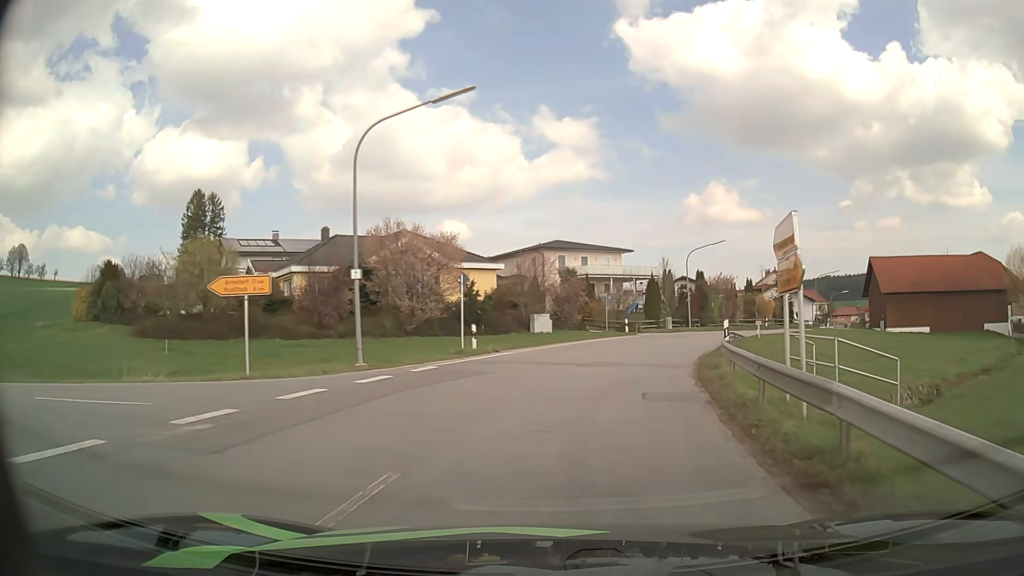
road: secondary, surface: asphalt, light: Day
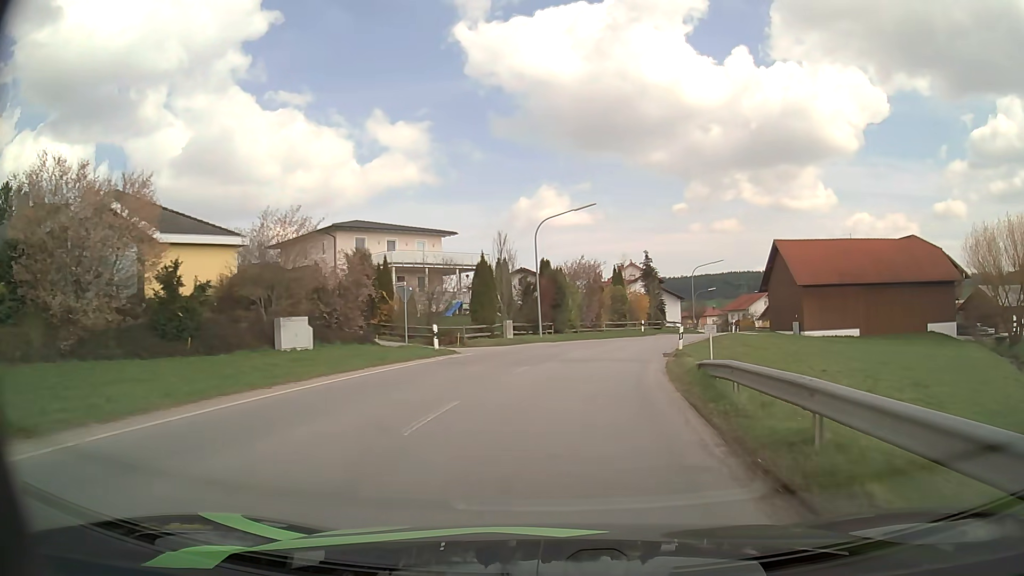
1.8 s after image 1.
(+2.6, +20.2) m; +14°
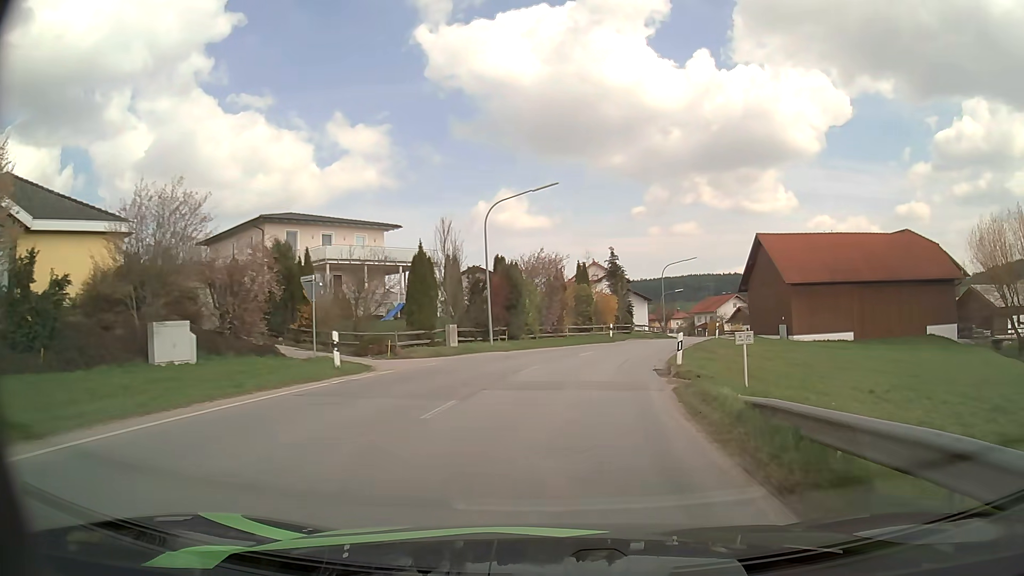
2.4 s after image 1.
(+0.2, +6.8) m; +4°
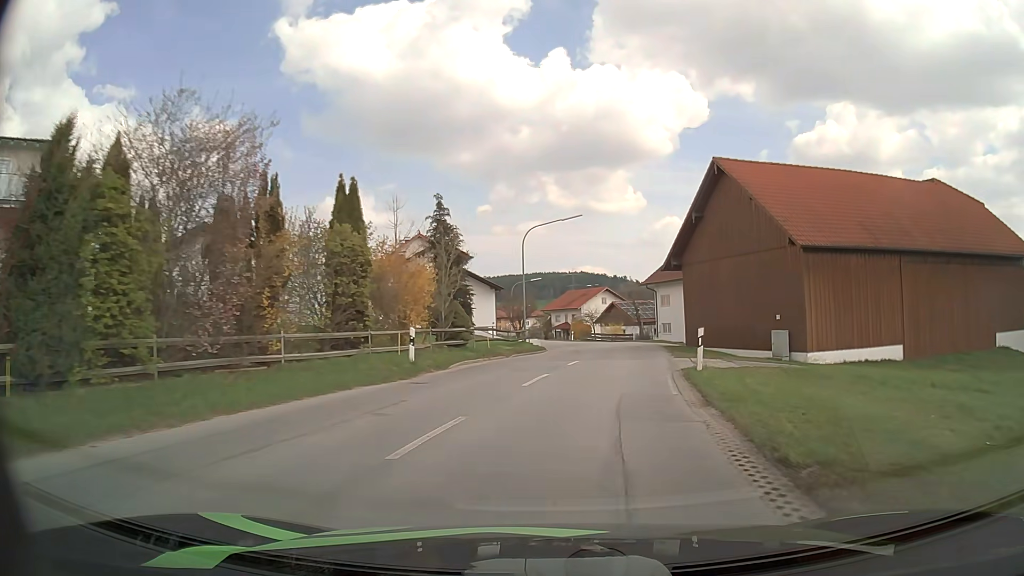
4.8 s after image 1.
(+3.1, +27.7) m; +13°
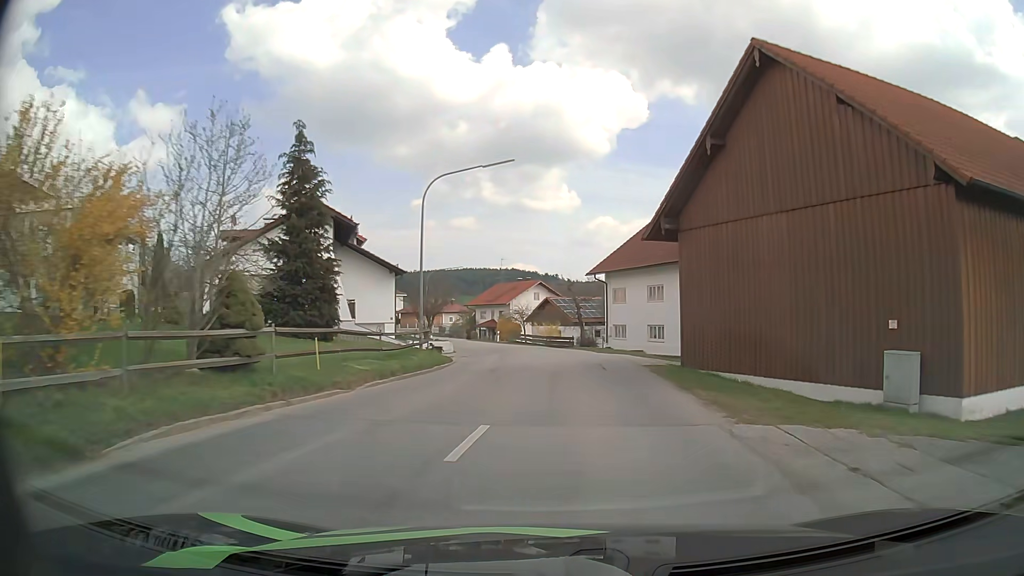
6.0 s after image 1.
(+0.7, +14.0) m; +6°
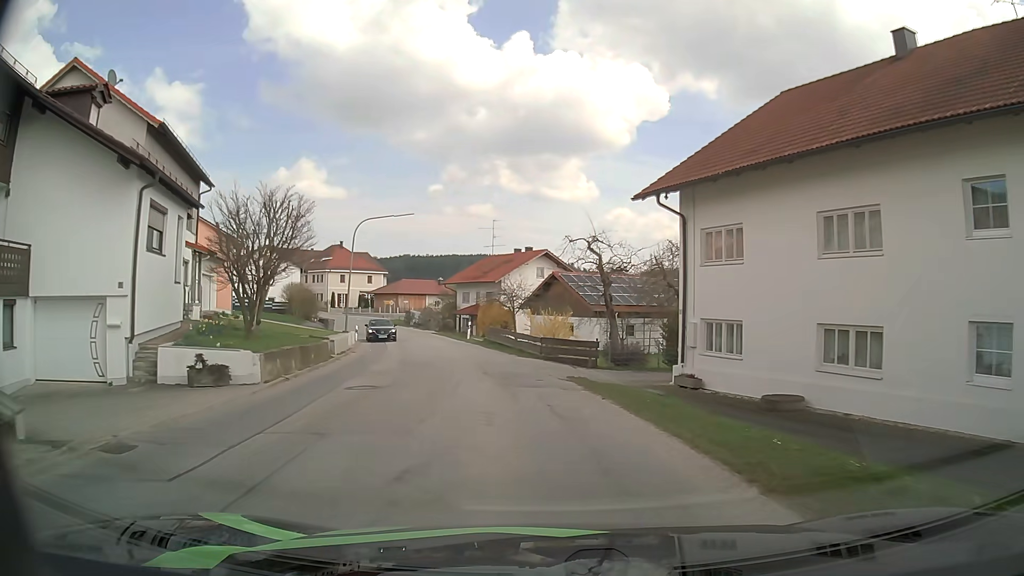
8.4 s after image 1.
(+0.6, +28.1) m; -1°
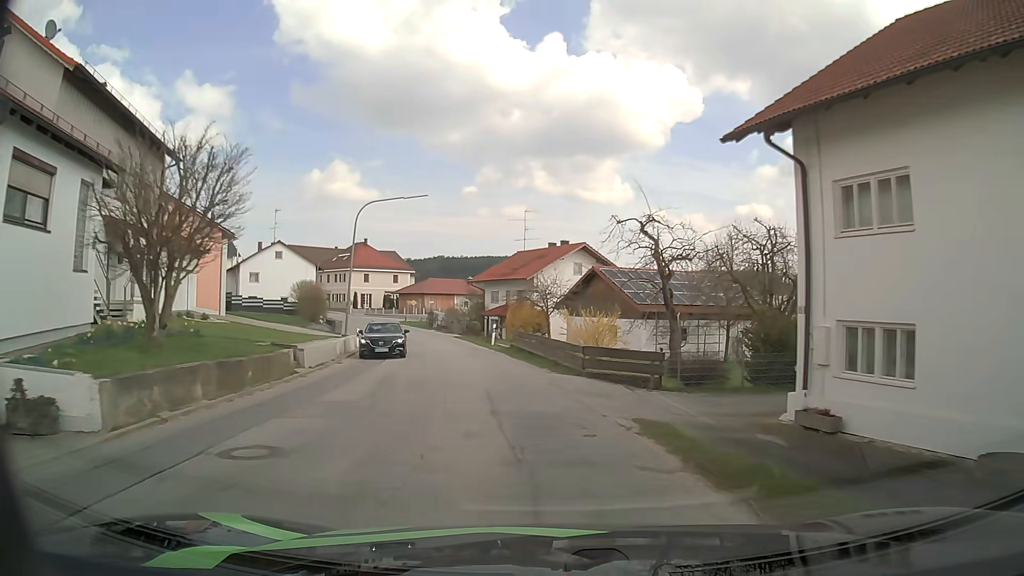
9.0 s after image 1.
(-0.2, +7.1) m; -3°
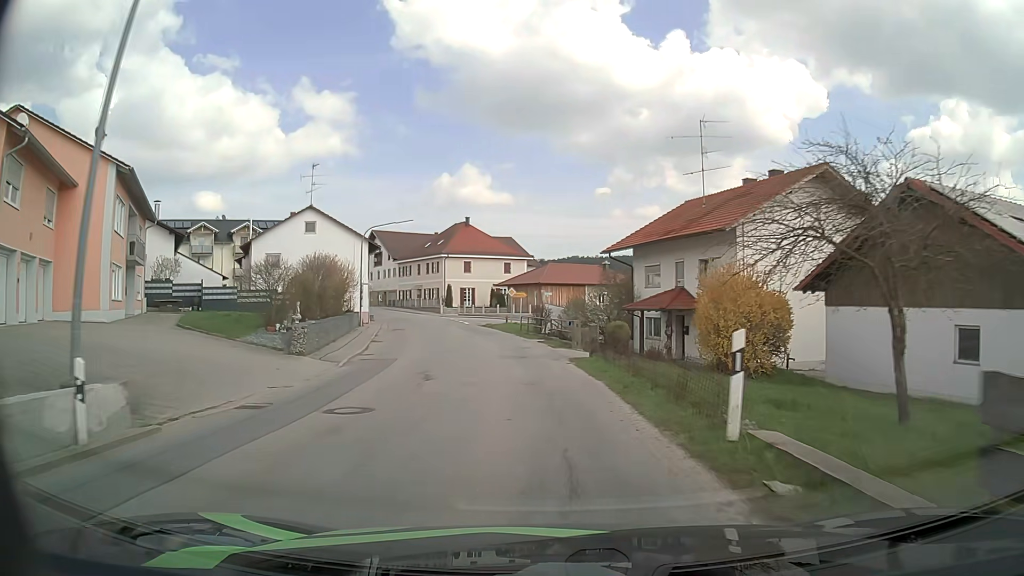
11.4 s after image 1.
(-2.8, +28.5) m; -11°
(0, +10) (-1, +20) (-2, +30) (-4, +40) (-6, +49) (-9, +59) (-13, +68) (-17, +78) (-21, +87) (-26, +95) m
